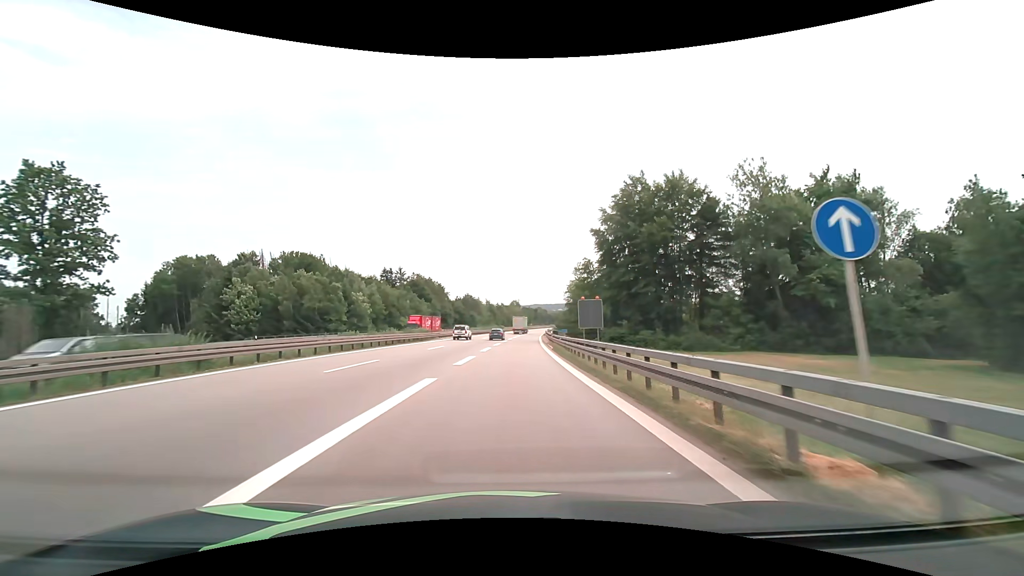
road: motorway_link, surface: asphalt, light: Day
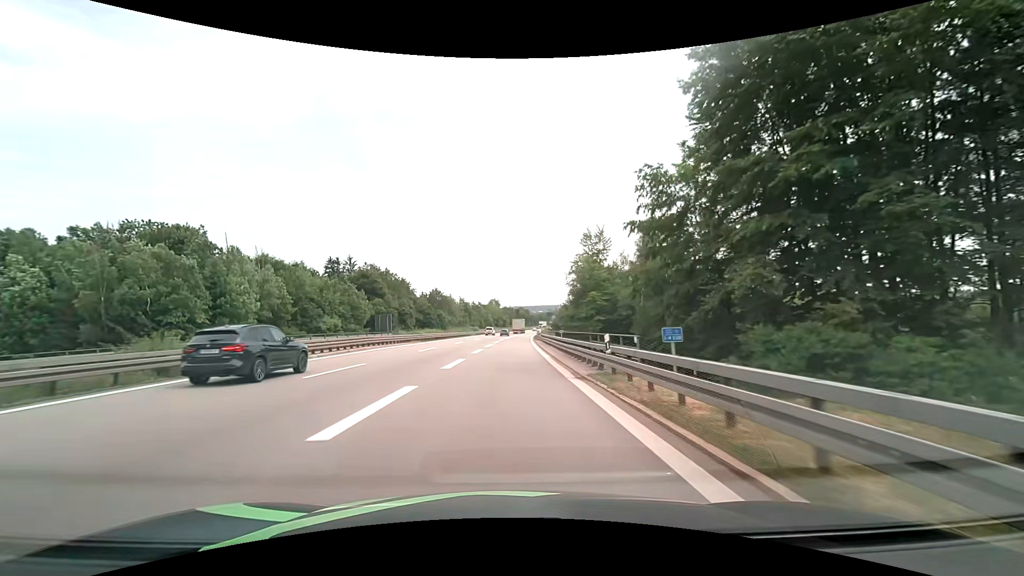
(+1.0, +37.4) m; +2°
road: motorway
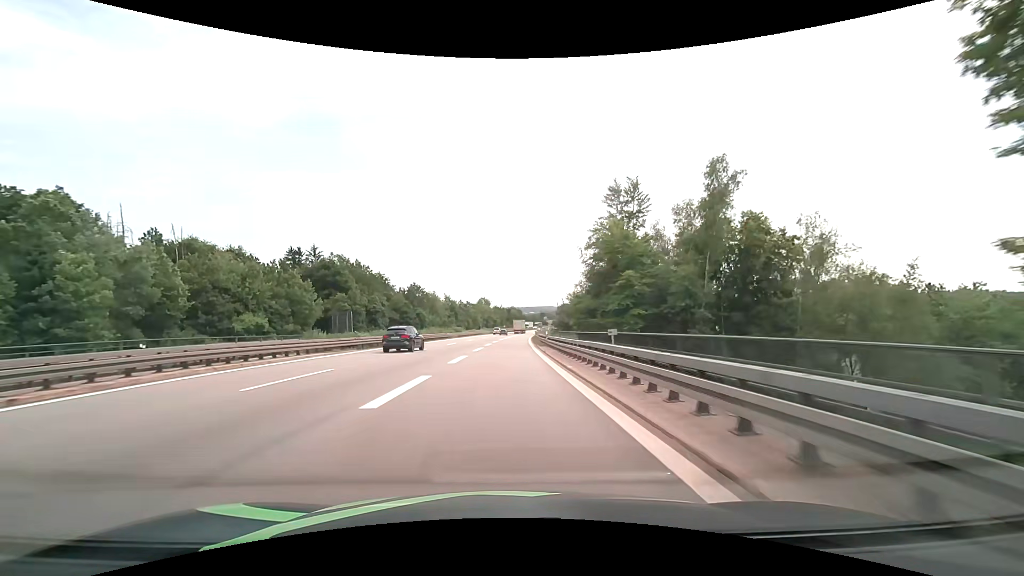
(+0.2, +21.7) m; +1°
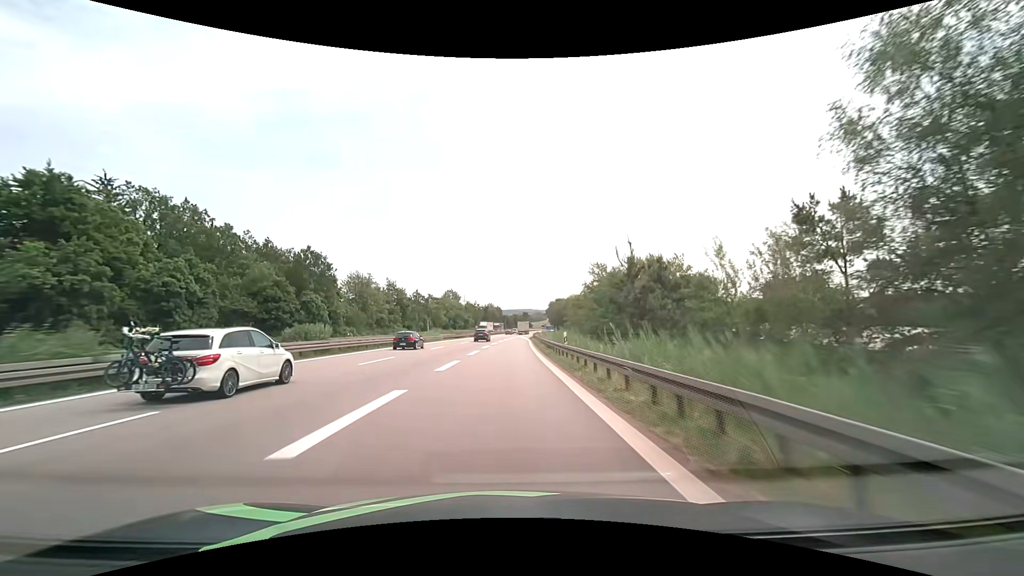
(+1.1, +63.9) m; +3°
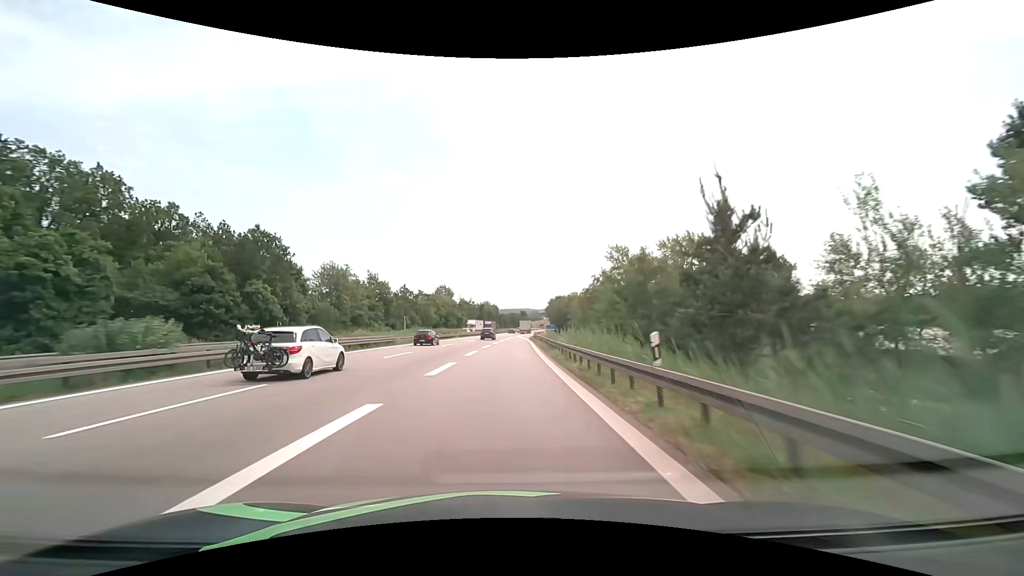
(0.0, +14.4) m; 0°
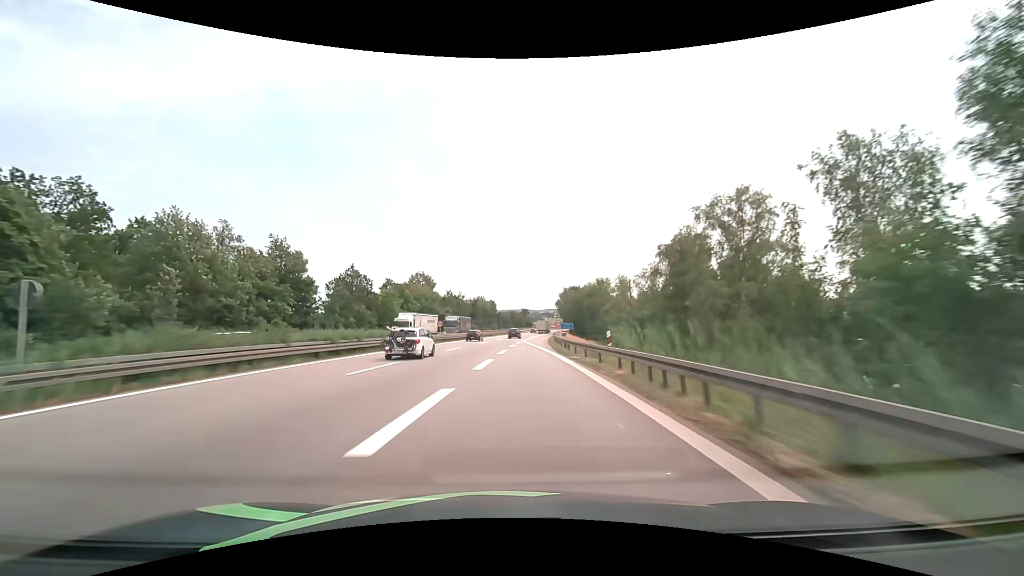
(+0.4, +46.0) m; 0°
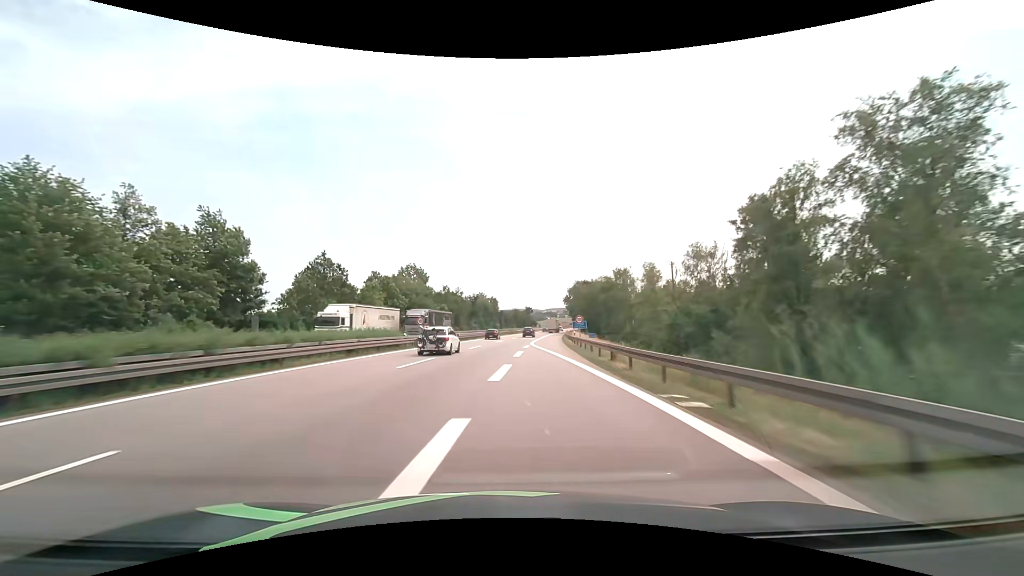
(0.0, +16.1) m; 0°
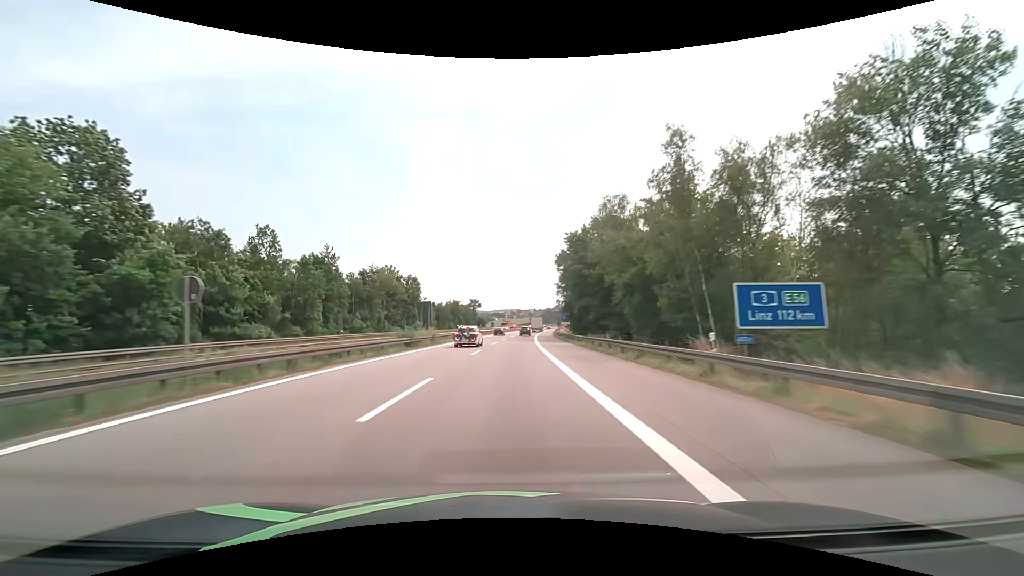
(+3.7, +83.2) m; +6°
(0, +10) (0, +20) (0, +30) (+1, +40) (+1, +50) (+2, +60) (+2, +70) (+3, +80) (+4, +90) (+4, +100) m
